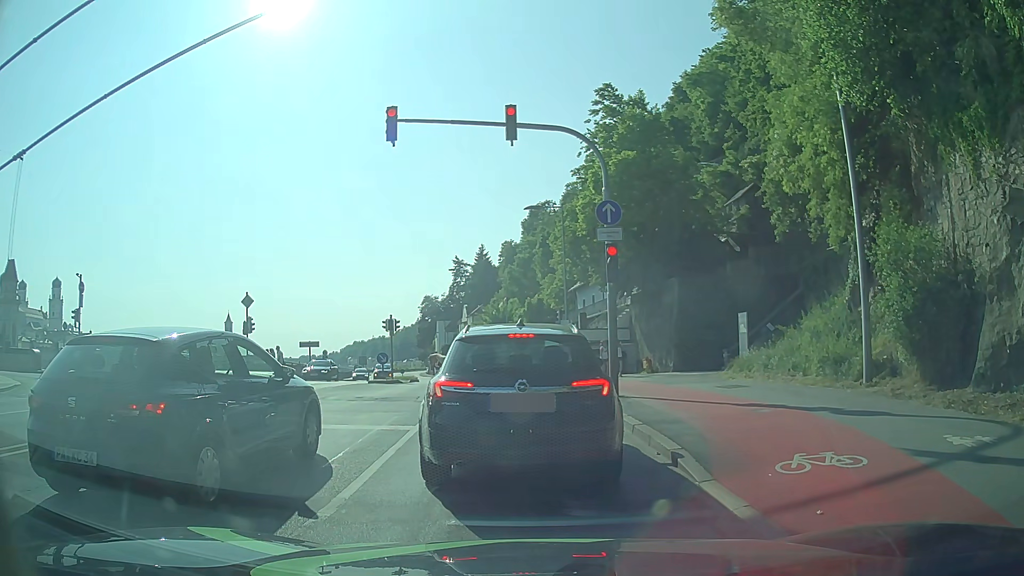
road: primary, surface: asphalt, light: Day
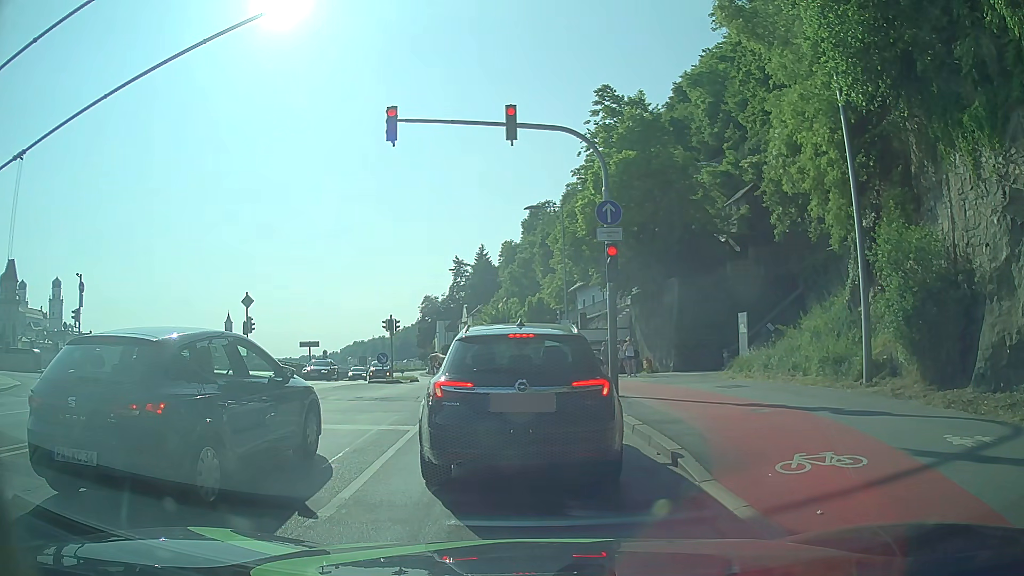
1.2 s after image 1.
(0.0, 0.0) m; 0°
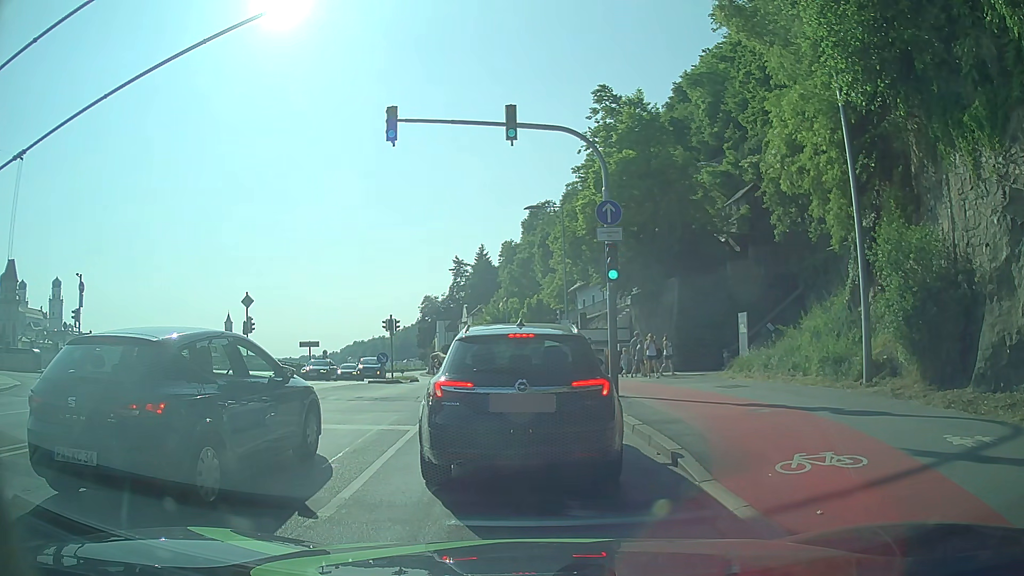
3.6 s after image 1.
(0.0, 0.0) m; 0°
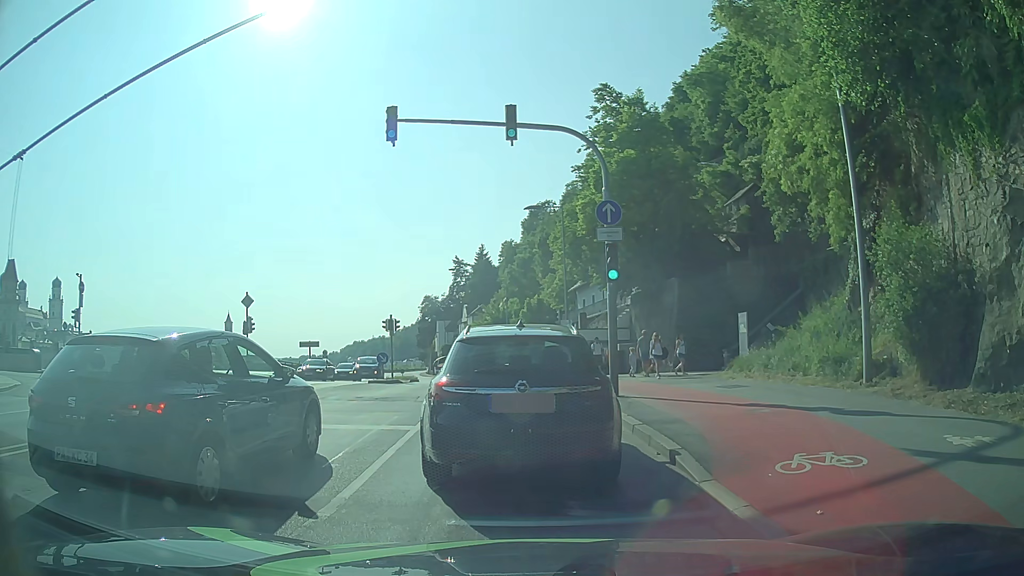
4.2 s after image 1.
(0.0, 0.0) m; 0°
(+1, +10) (+1, +20) (+1, +30) (+1, +40) (+1, +50) (0, +60) (-1, +70) (-3, +80) (-4, +90) (-5, +100) m
